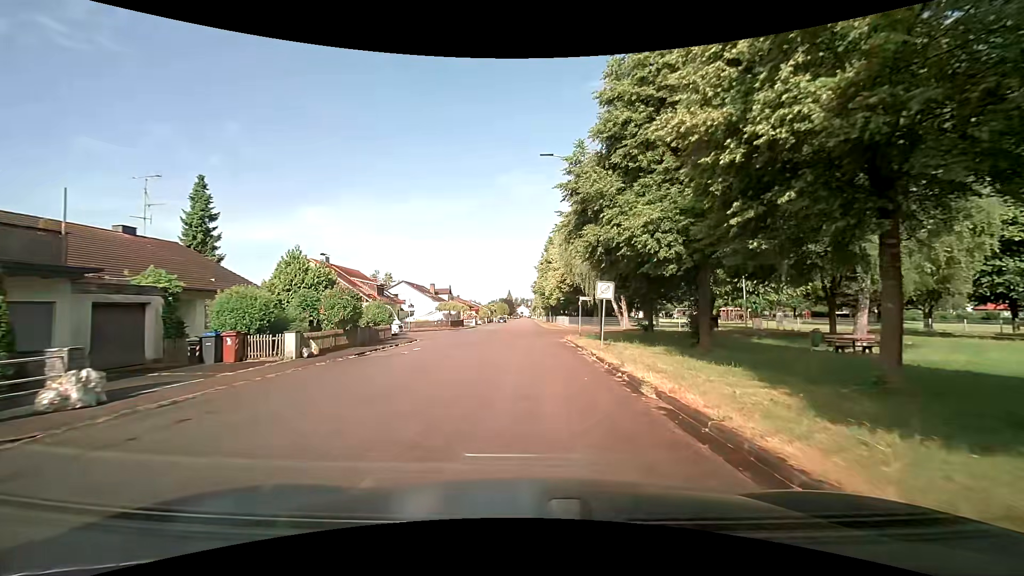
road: residential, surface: asphalt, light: Day
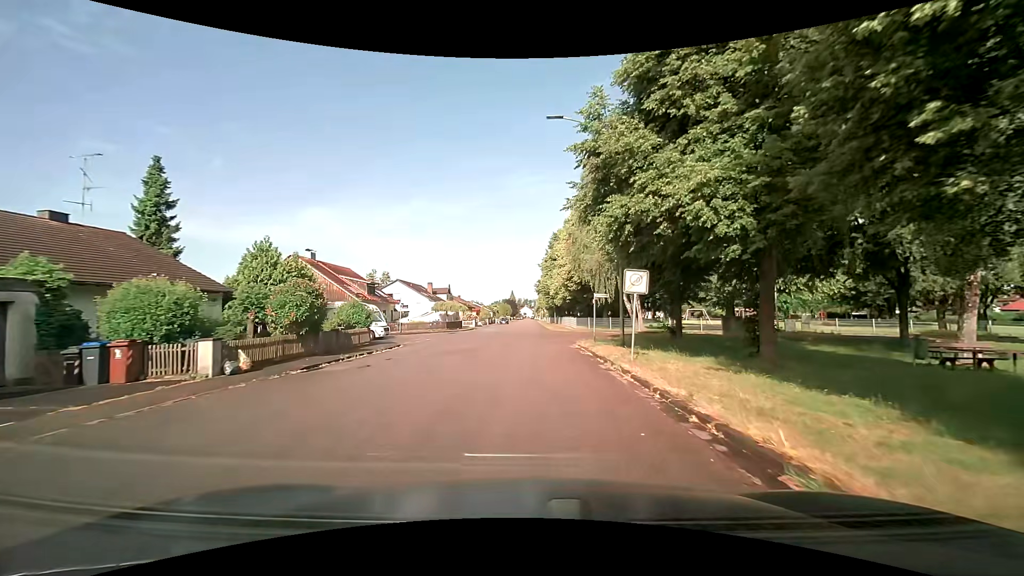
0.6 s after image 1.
(0.0, +5.0) m; 0°
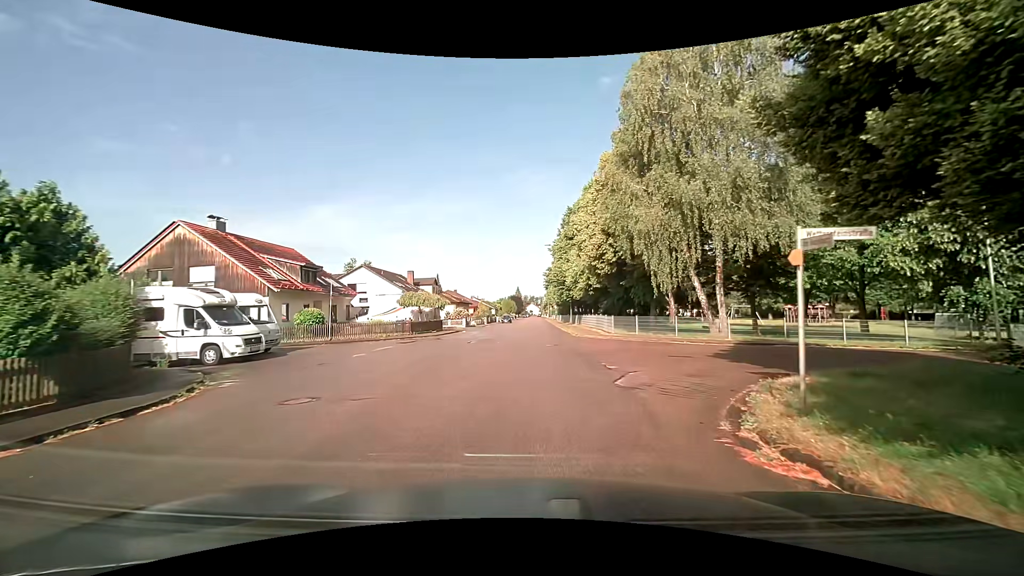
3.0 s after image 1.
(-0.2, +17.8) m; -1°
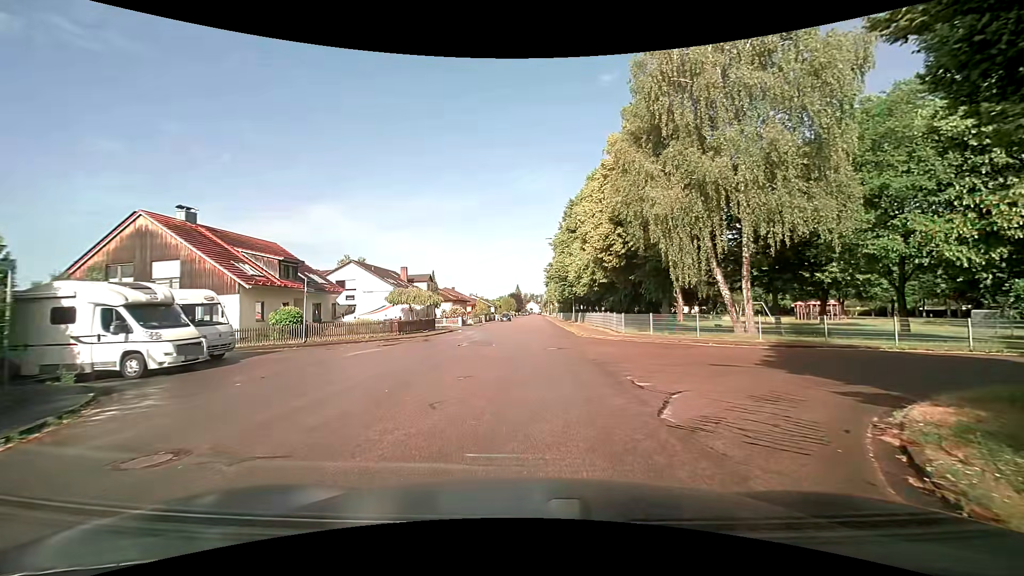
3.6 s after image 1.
(0.0, +3.3) m; +1°
(0, +10) (0, +20) (0, +30) (0, +40) (0, +50) (0, +60) (0, +70) (0, +80) (0, +90) (0, +100) m
